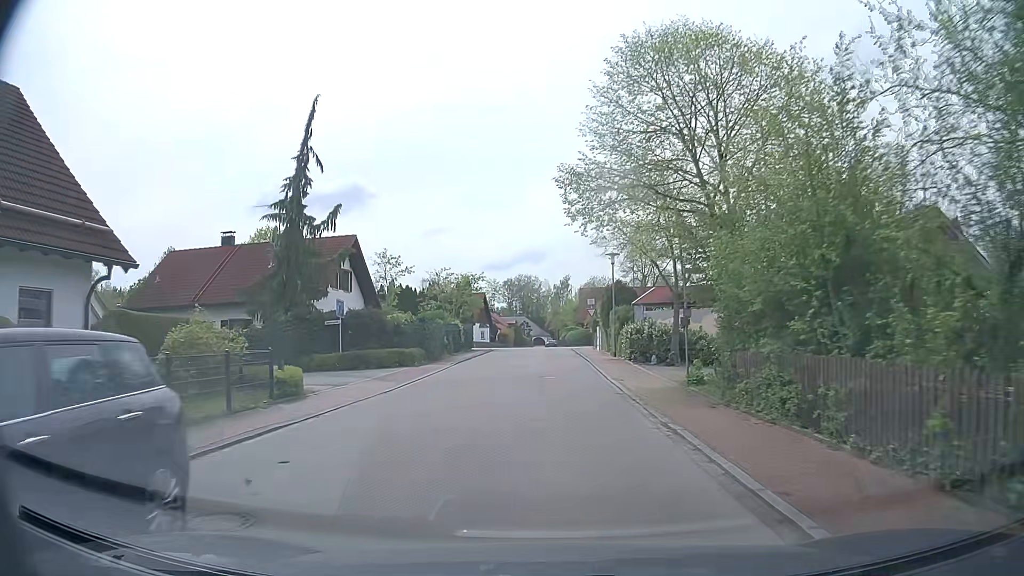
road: residential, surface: asphalt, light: Day
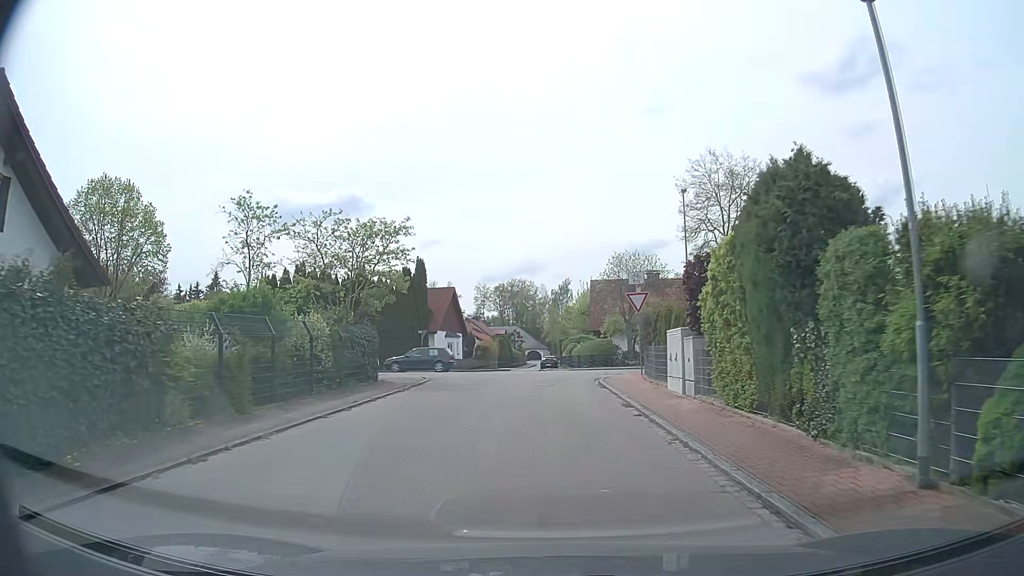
(+0.1, +27.8) m; +1°
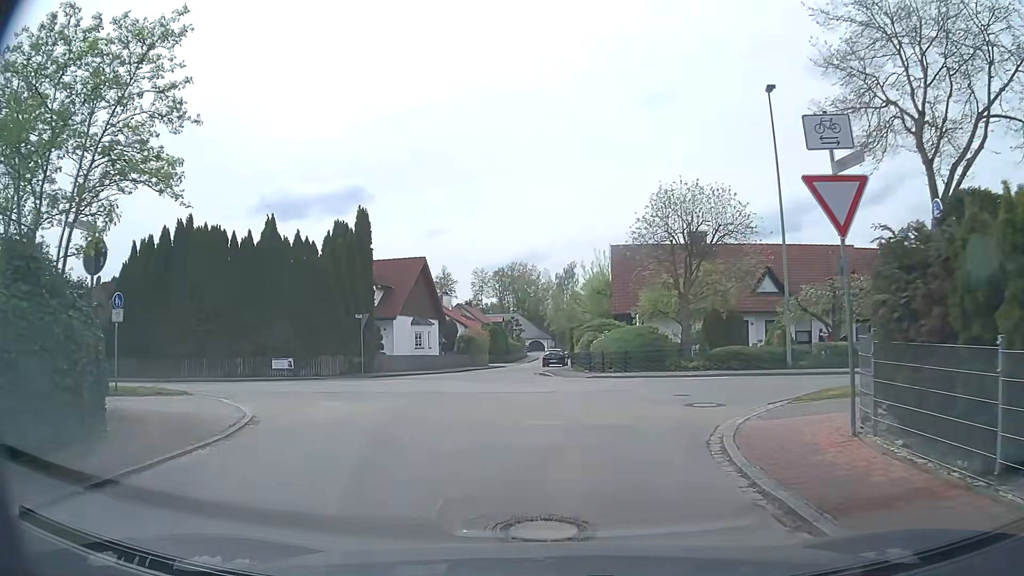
(-0.1, +16.7) m; 0°
